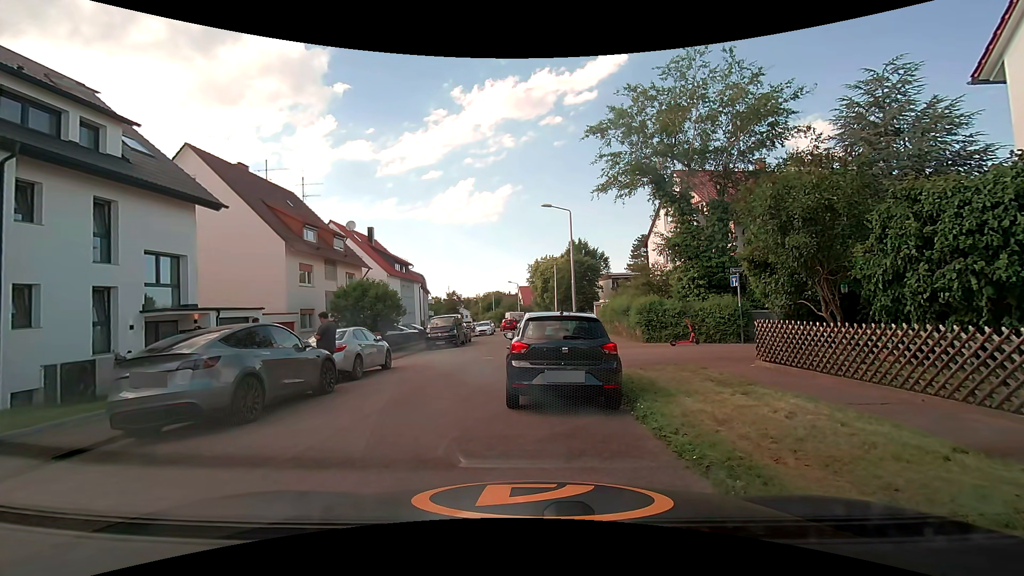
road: residential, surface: asphalt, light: Day
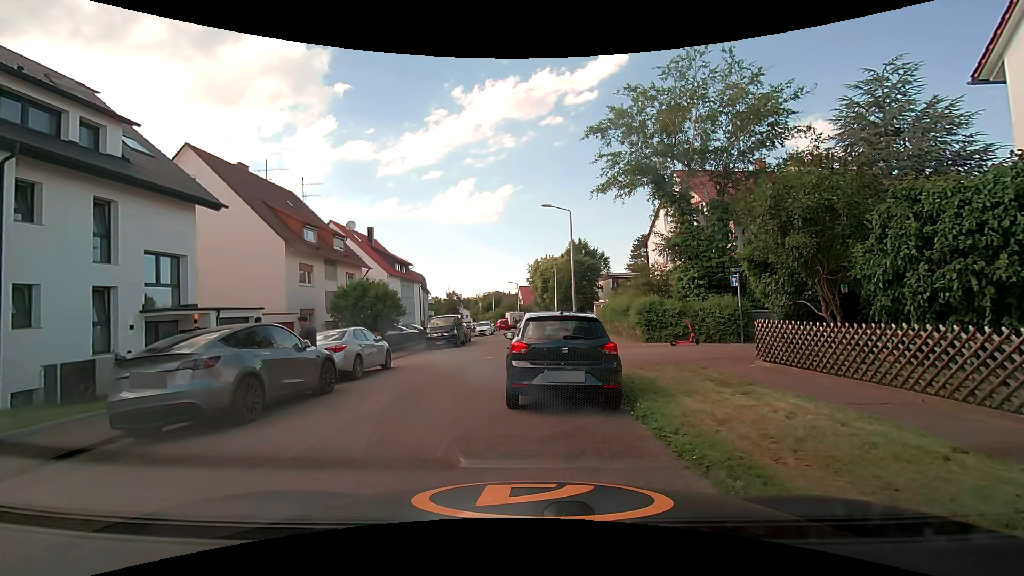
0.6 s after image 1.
(0.0, 0.0) m; 0°
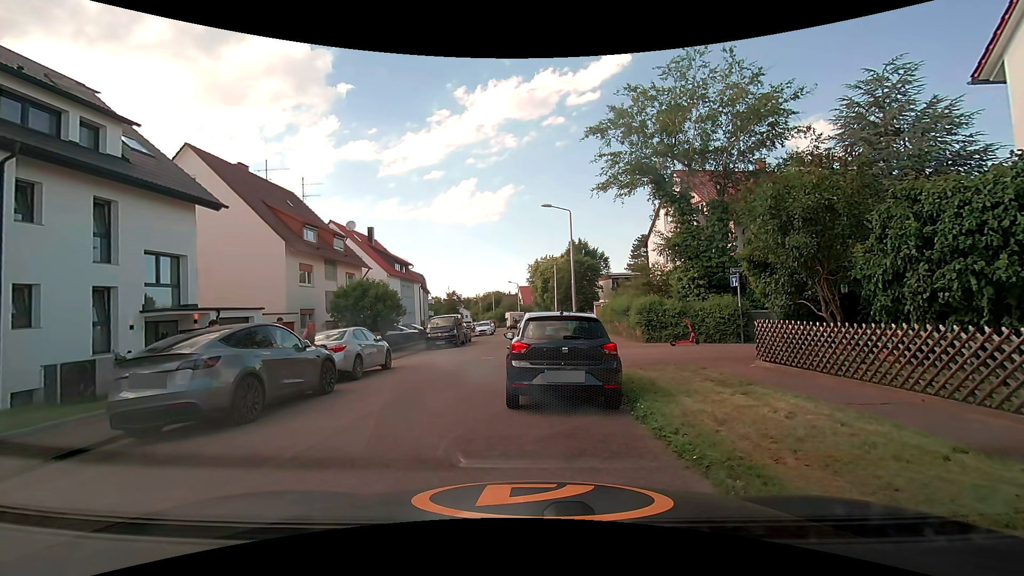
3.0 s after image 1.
(0.0, 0.0) m; 0°
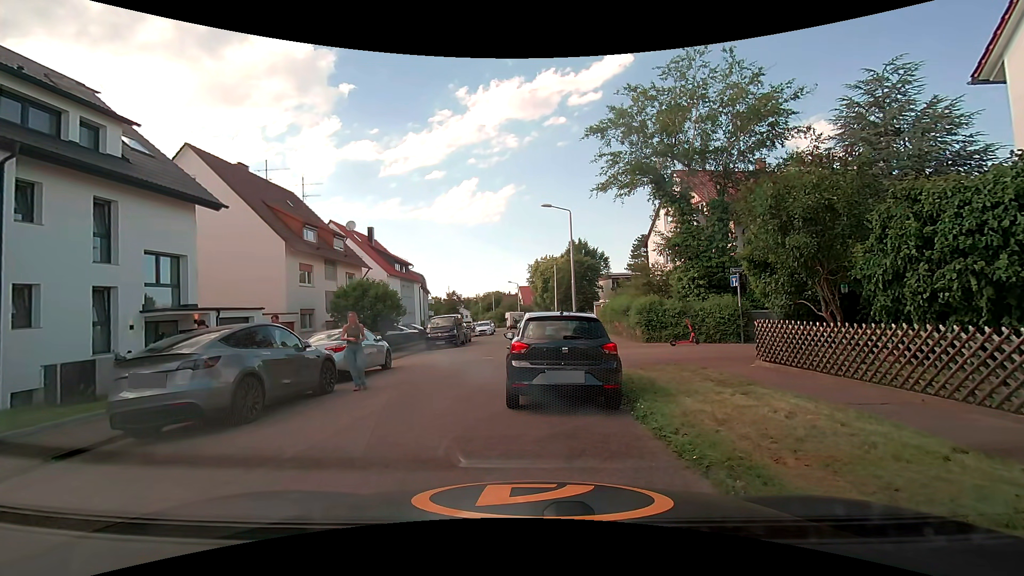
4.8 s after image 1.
(0.0, 0.0) m; 0°
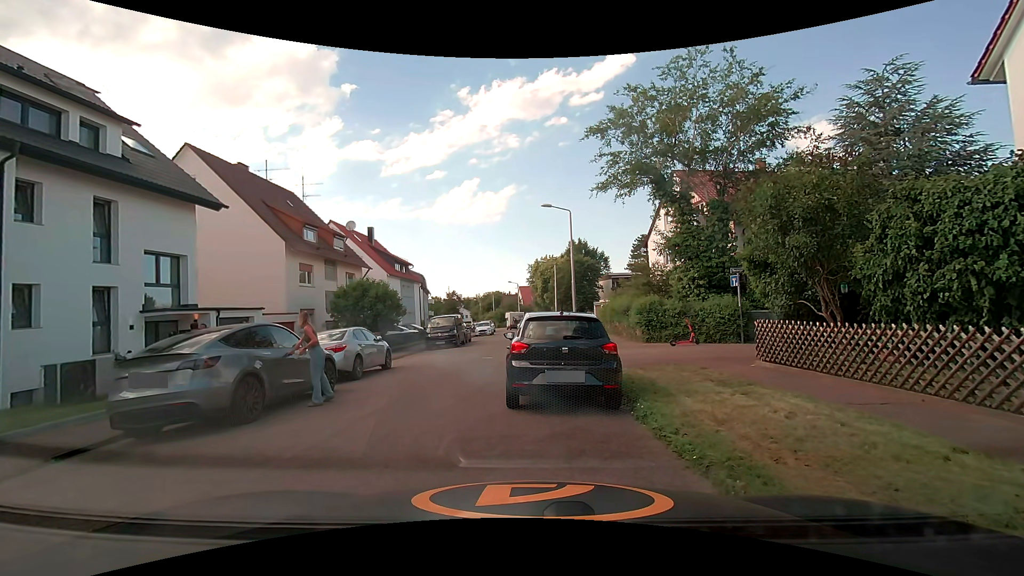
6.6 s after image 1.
(0.0, 0.0) m; 0°
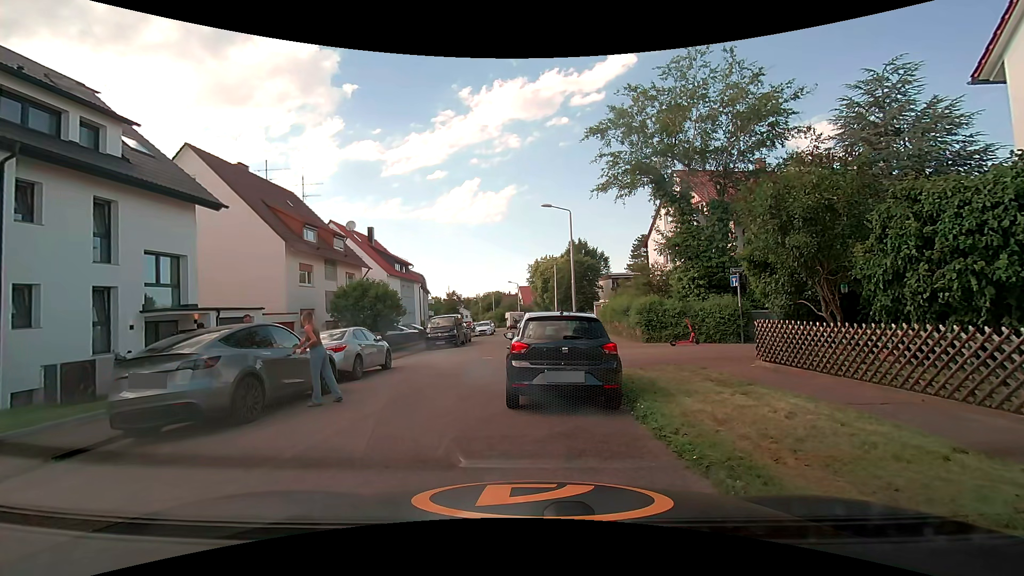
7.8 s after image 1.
(0.0, 0.0) m; 0°
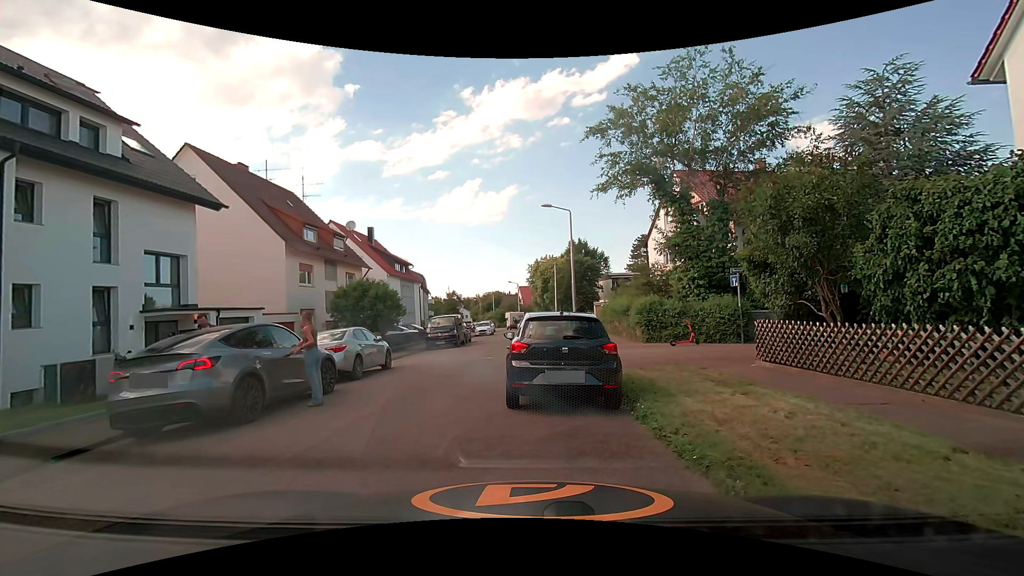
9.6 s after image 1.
(0.0, 0.0) m; 0°
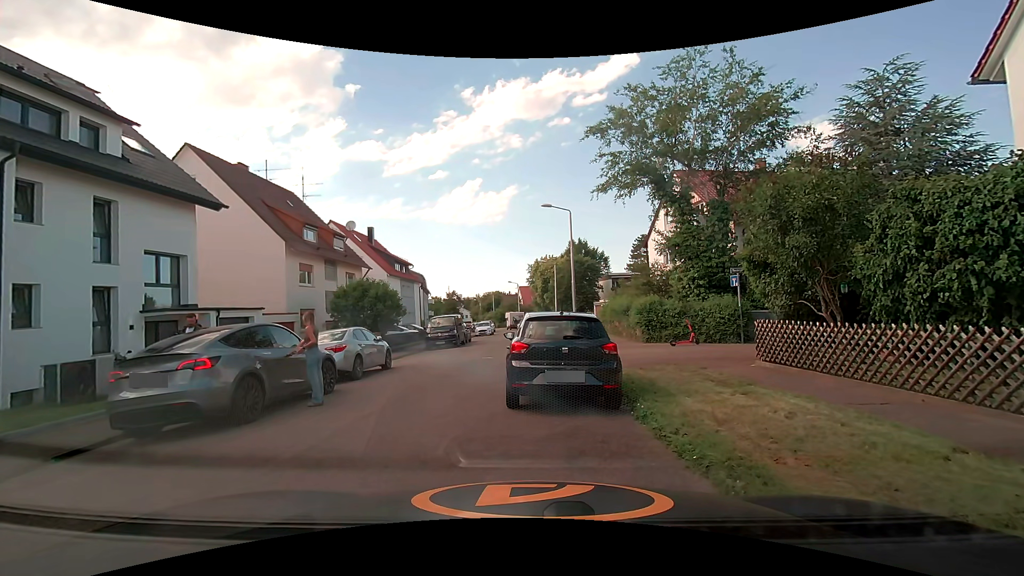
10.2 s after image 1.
(0.0, 0.0) m; 0°
